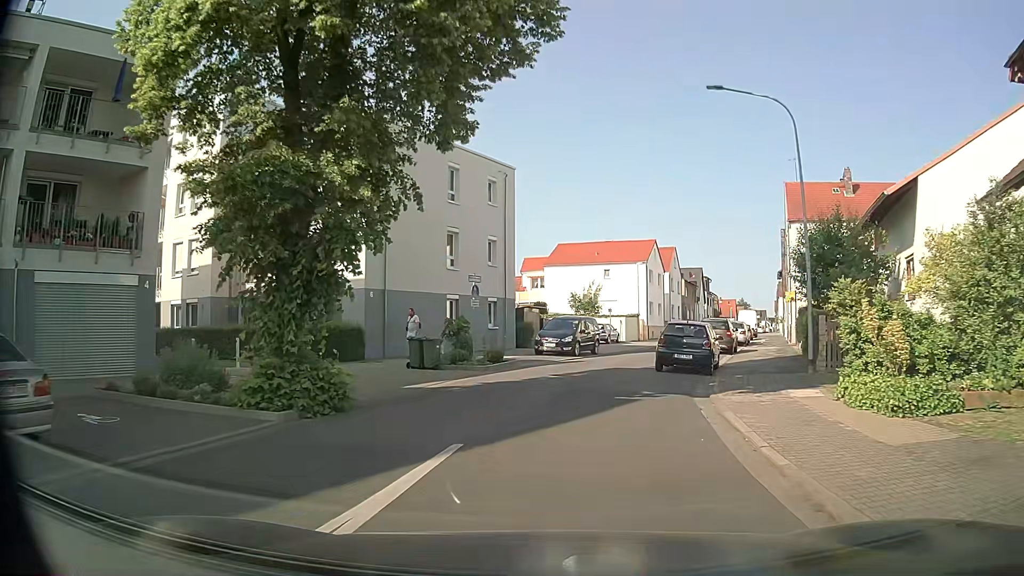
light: Day
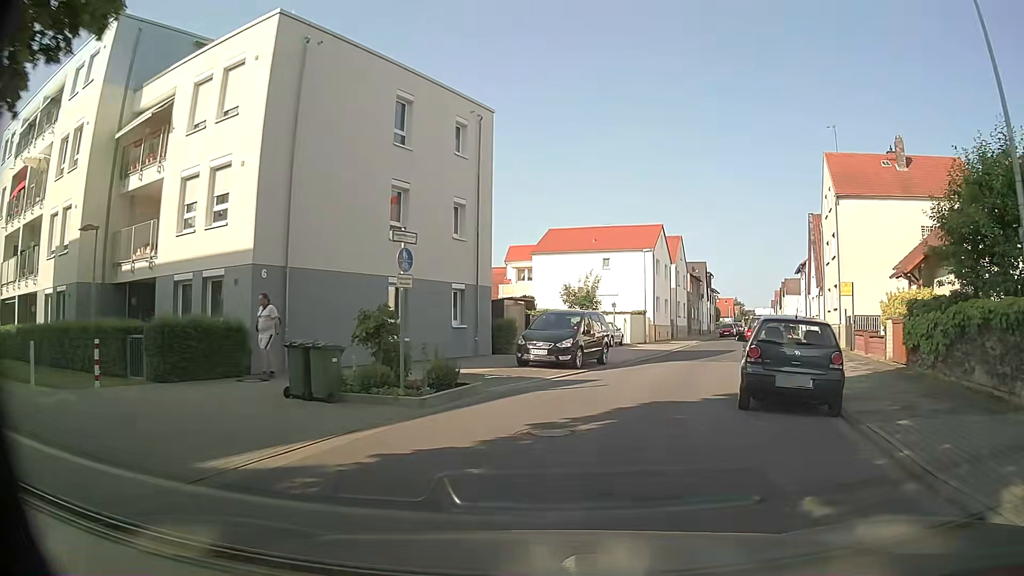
(0.0, +9.1) m; 0°
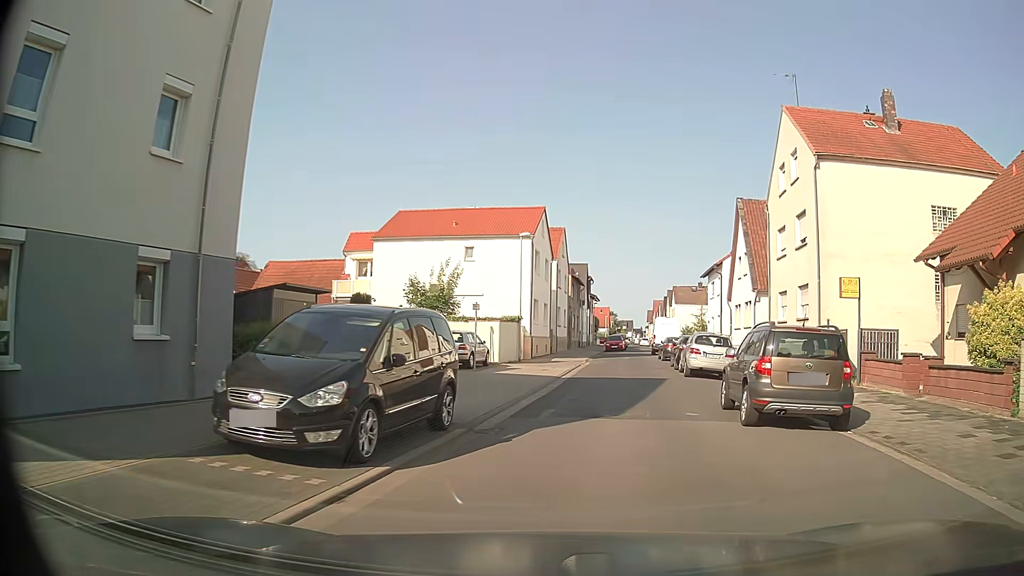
(+1.2, +12.1) m; +11°
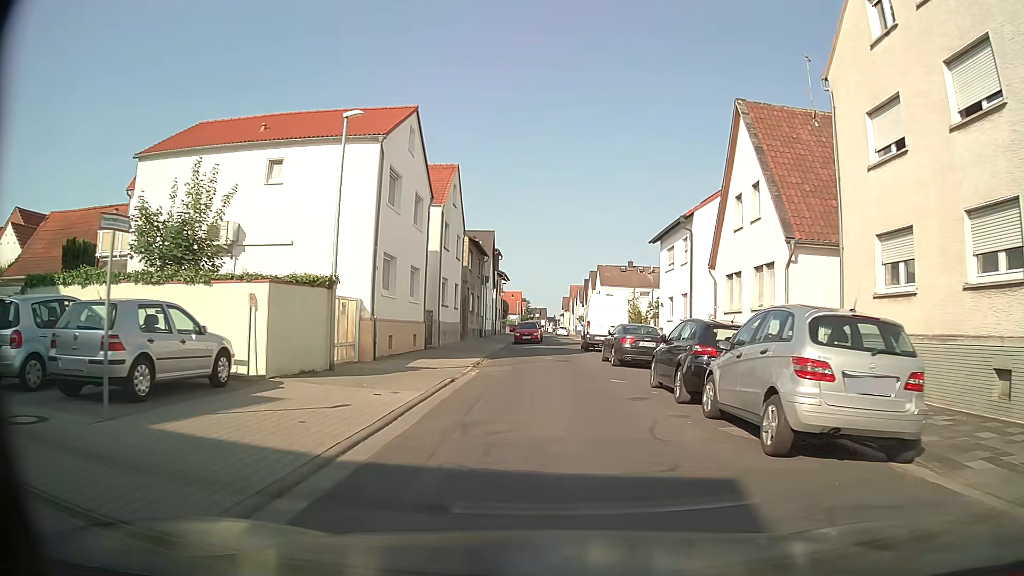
(+1.8, +17.0) m; +8°
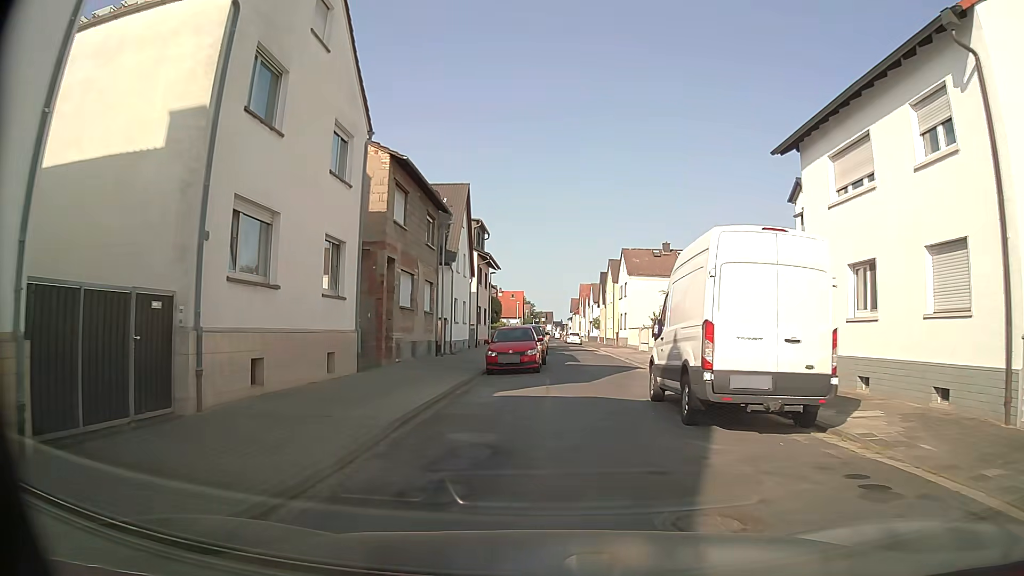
(+0.3, +23.4) m; 0°
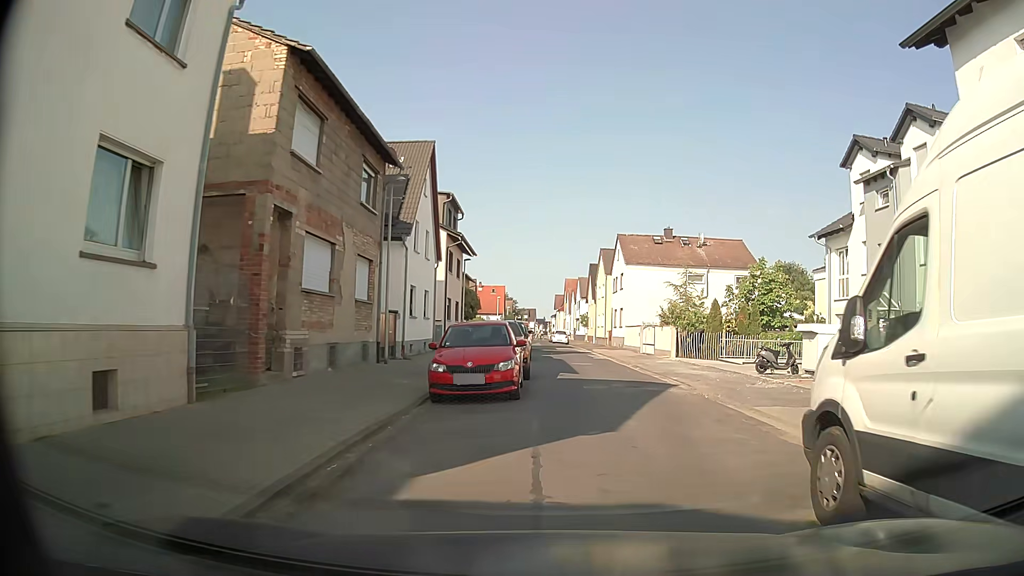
(0.0, +8.5) m; -1°
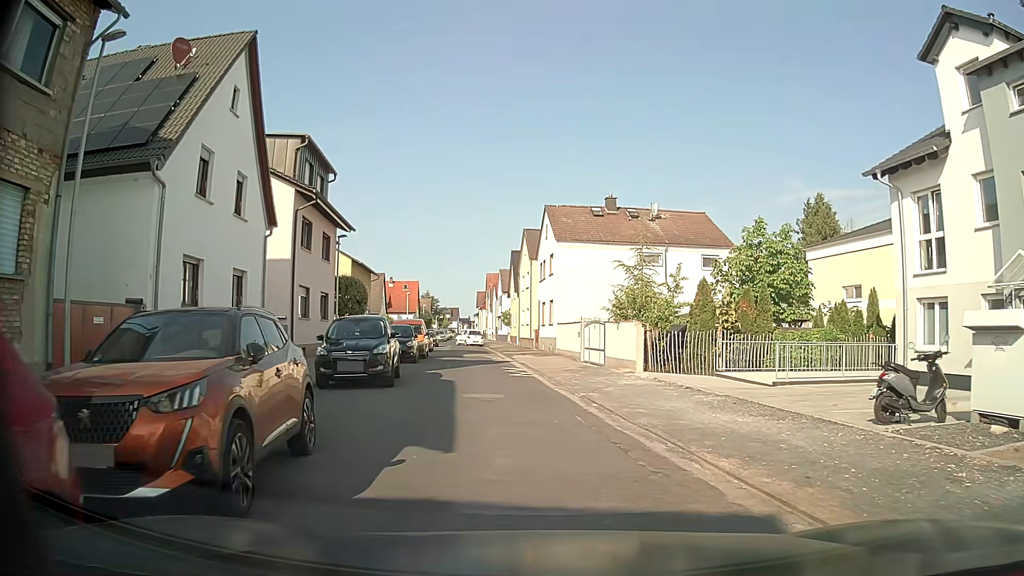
(+1.4, +12.7) m; +8°
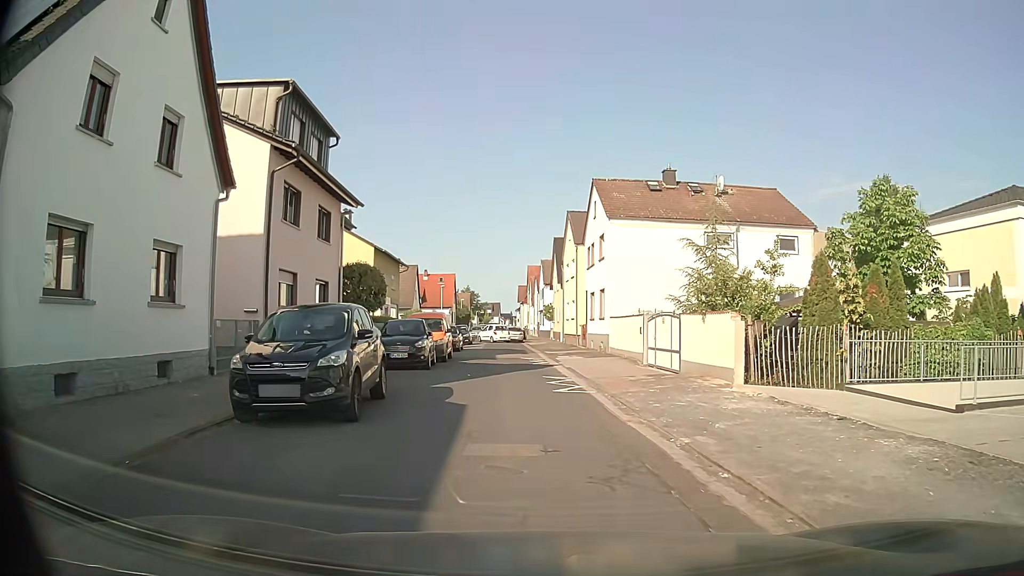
(-0.2, +6.6) m; -3°
